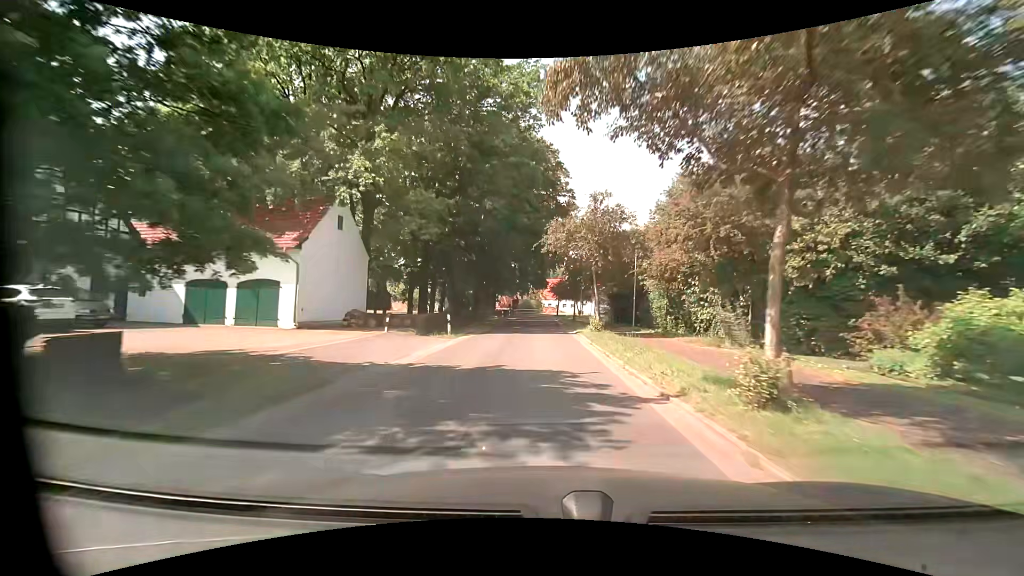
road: tertiary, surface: asphalt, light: Day
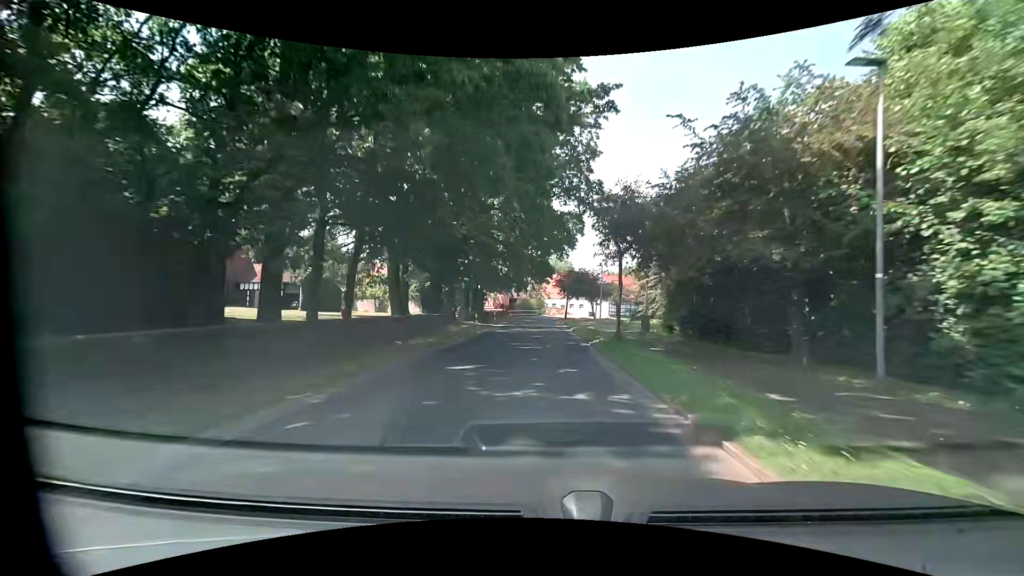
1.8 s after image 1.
(0.0, +23.5) m; 0°
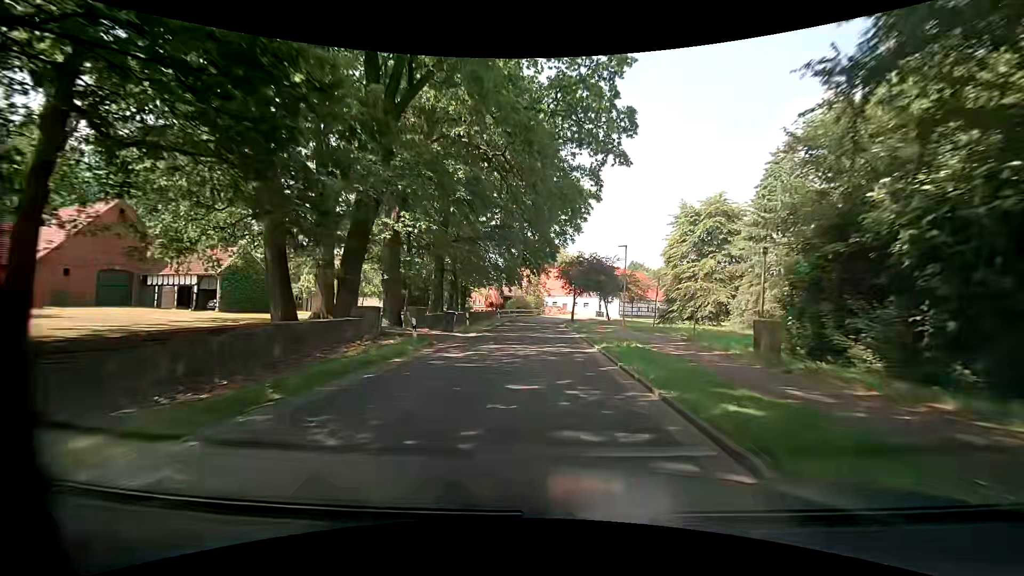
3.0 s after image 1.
(0.0, +15.8) m; 0°
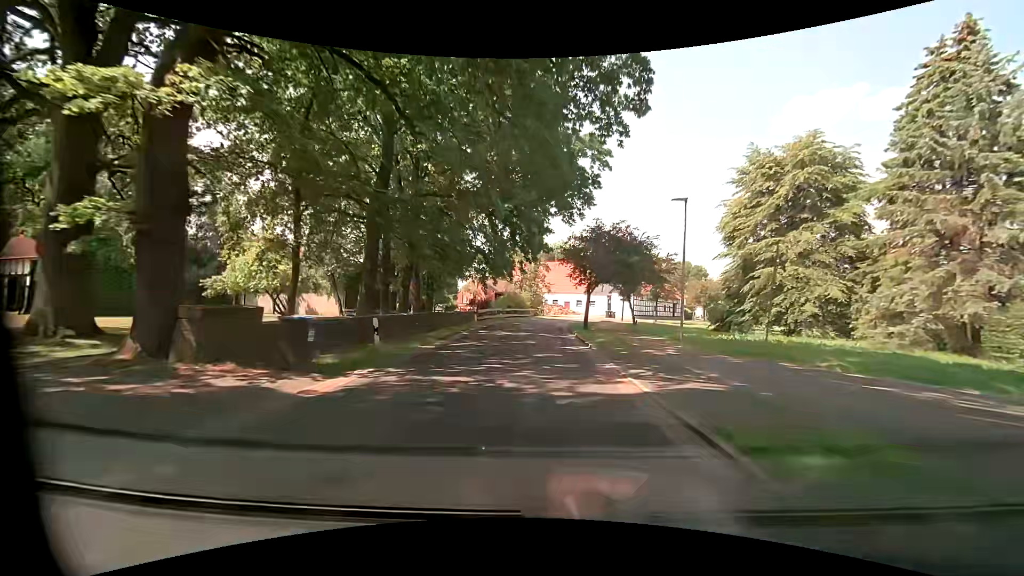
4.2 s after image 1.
(+0.1, +15.8) m; +1°
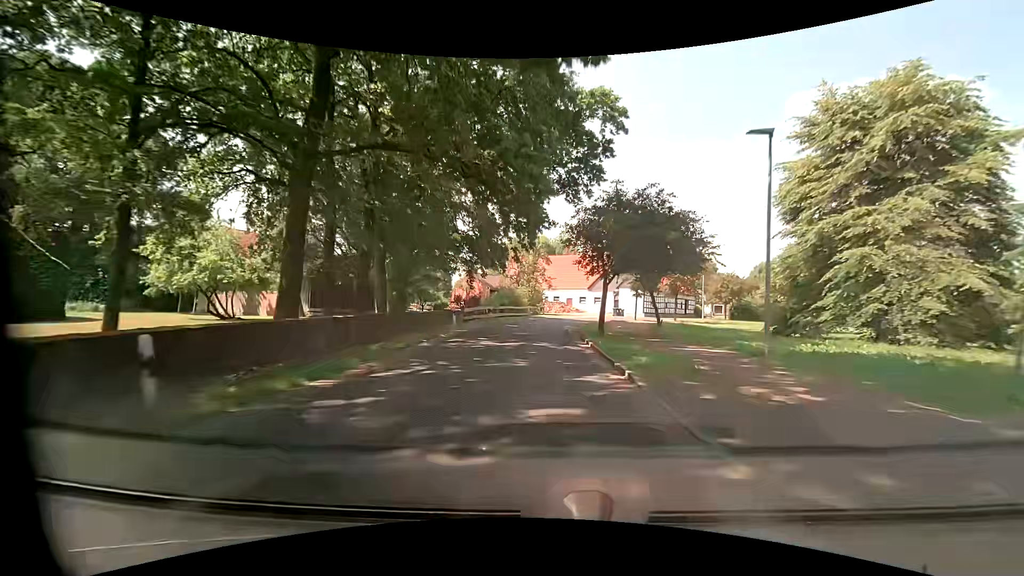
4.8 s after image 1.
(0.0, +7.9) m; 0°
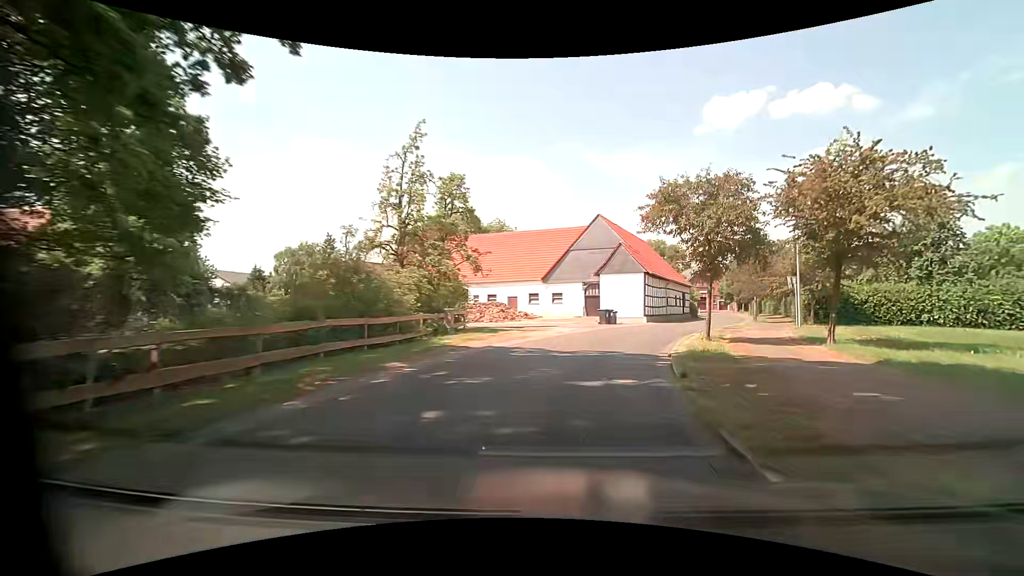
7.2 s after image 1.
(+0.3, +31.7) m; +6°
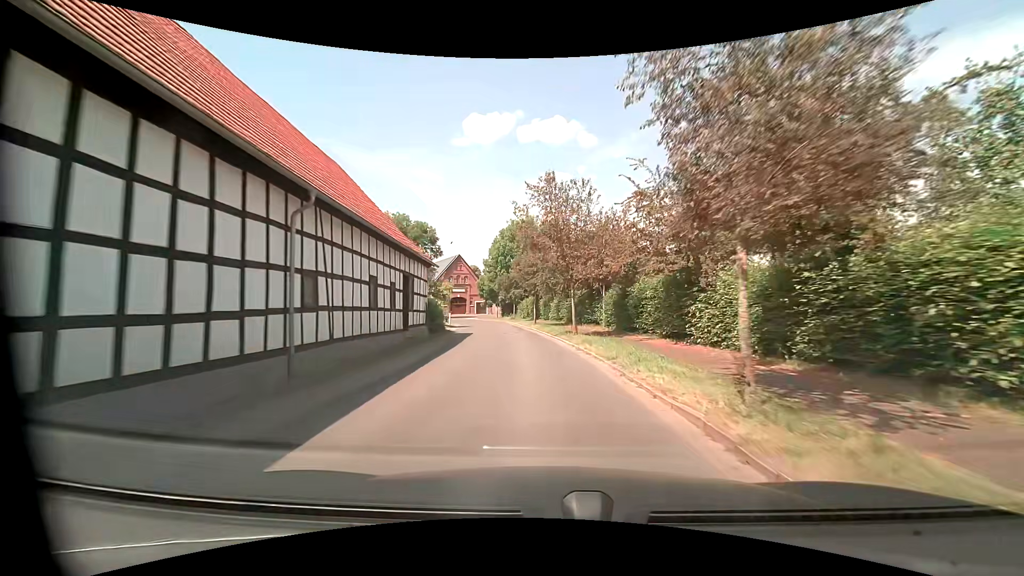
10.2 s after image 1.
(+11.2, +37.2) m; +28°
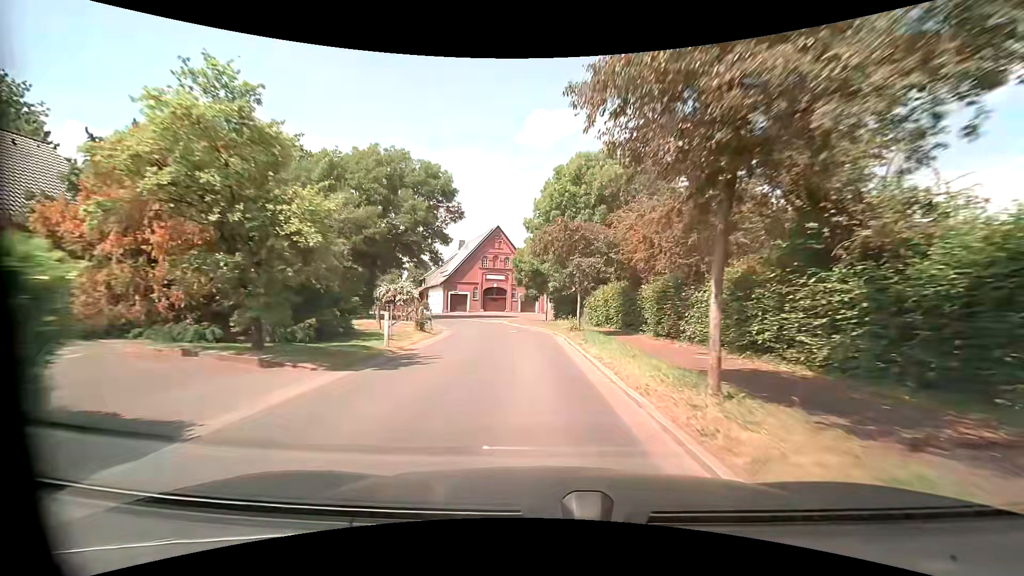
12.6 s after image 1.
(-2.0, +31.7) m; -7°
